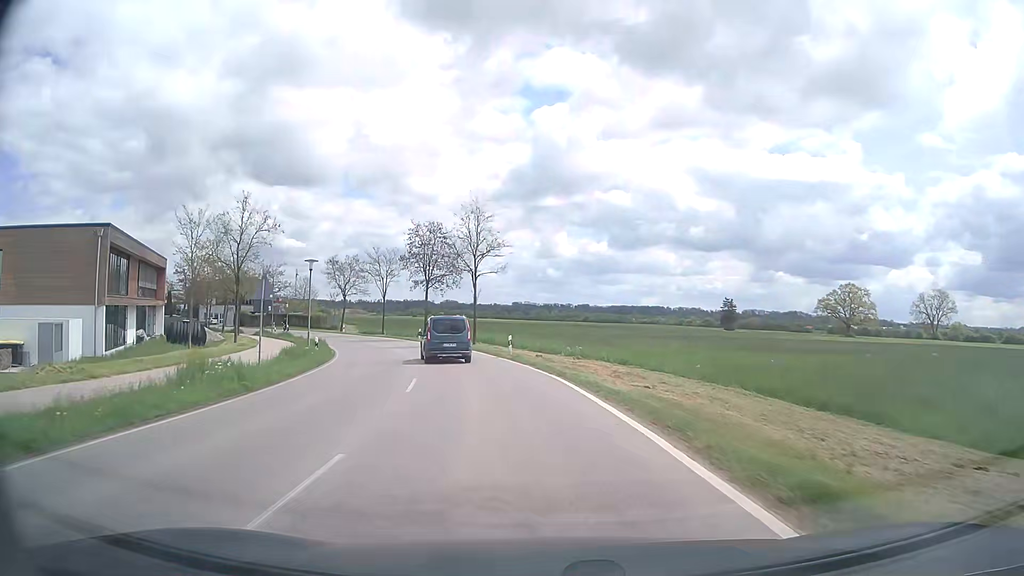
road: tertiary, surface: asphalt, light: Day
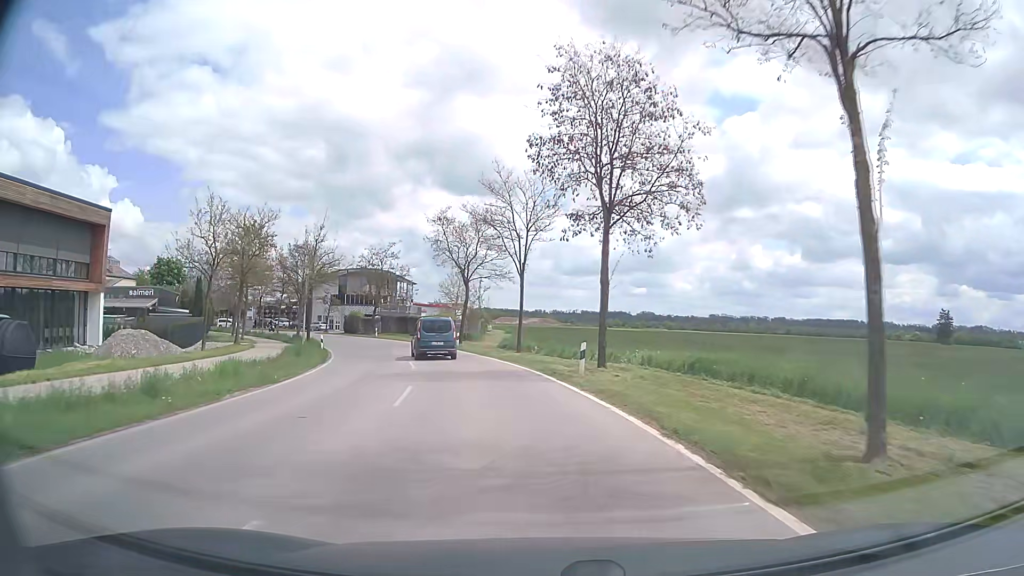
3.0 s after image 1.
(-5.5, +37.0) m; -17°
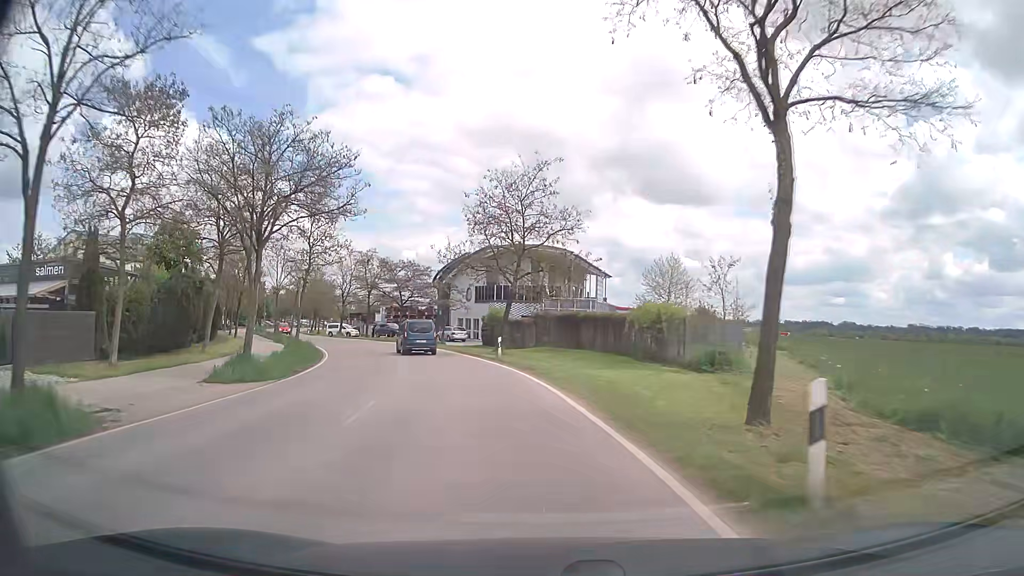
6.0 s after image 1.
(-5.4, +37.6) m; -17°
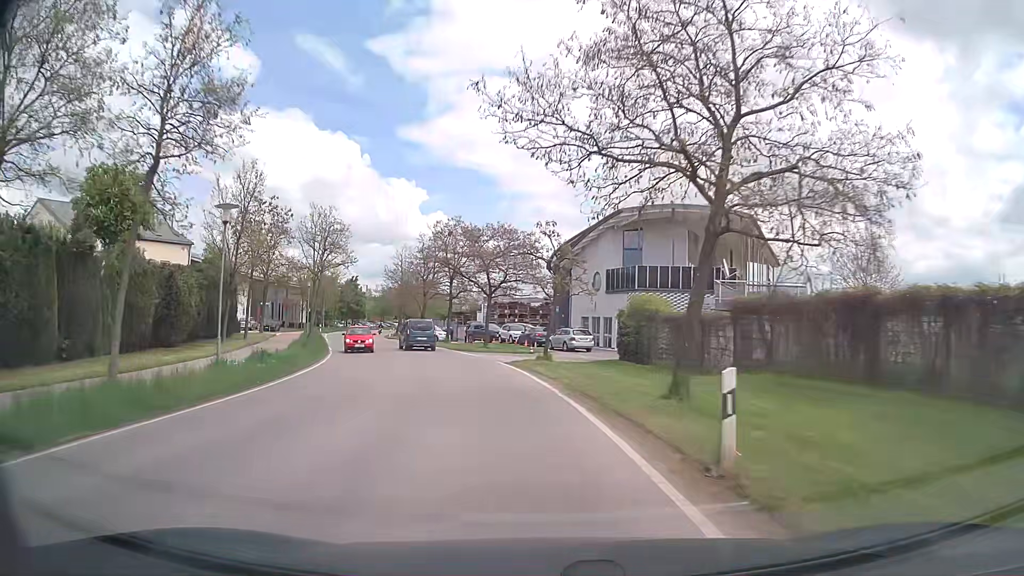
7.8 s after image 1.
(-2.1, +22.9) m; -11°
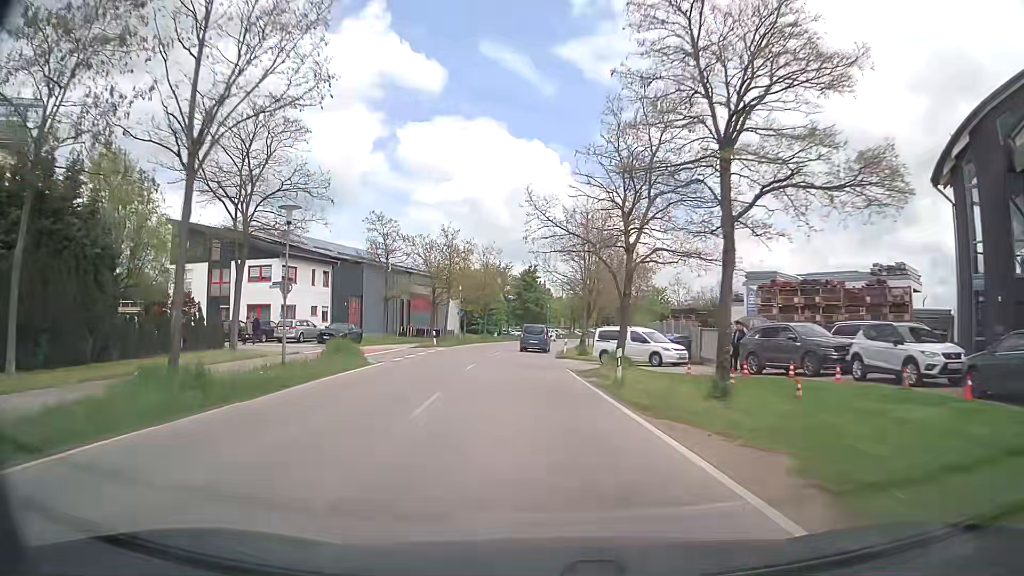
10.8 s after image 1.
(-6.2, +37.9) m; -17°
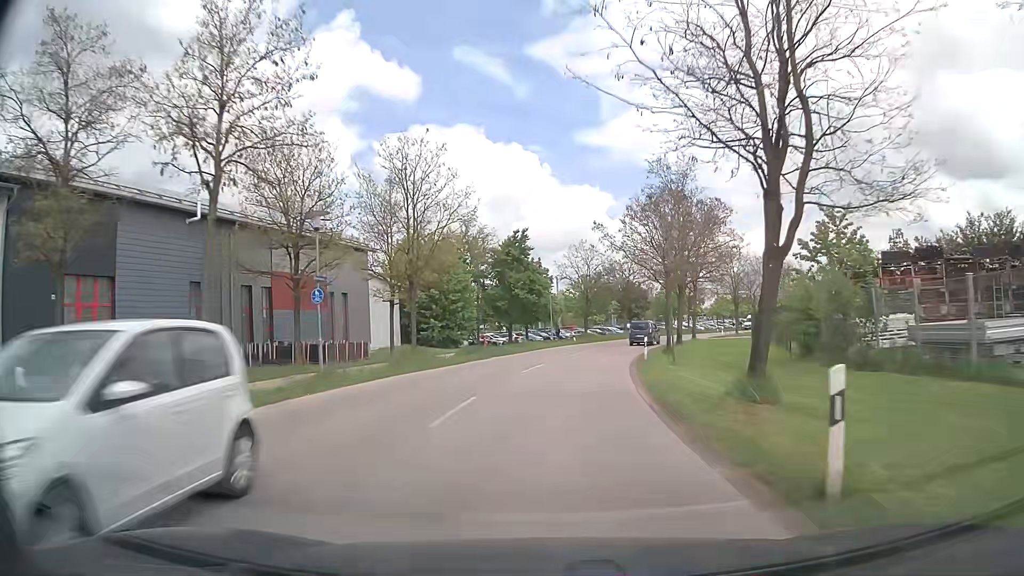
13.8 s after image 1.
(-1.1, +37.9) m; +1°
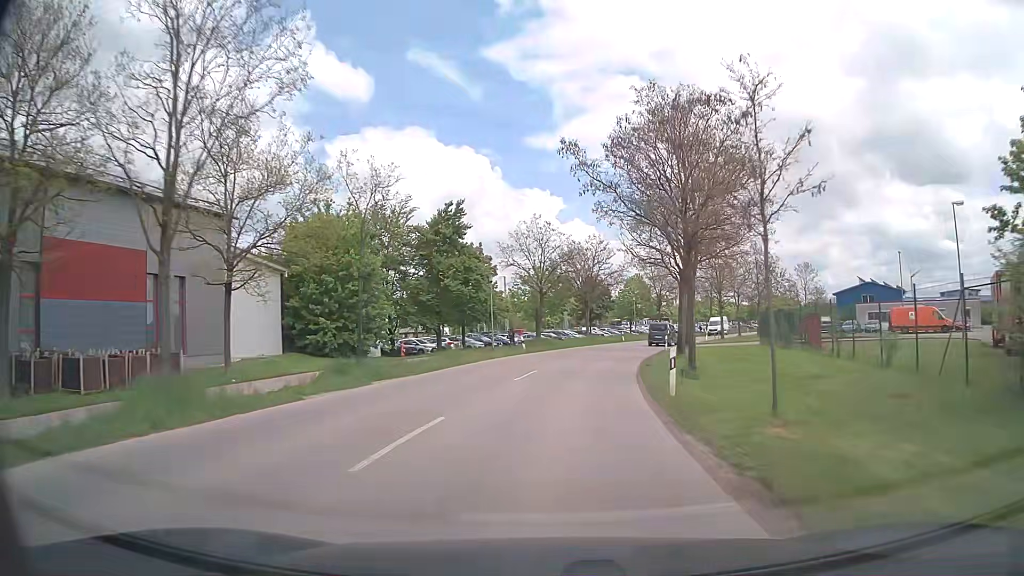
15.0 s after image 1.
(+0.5, +15.2) m; +4°
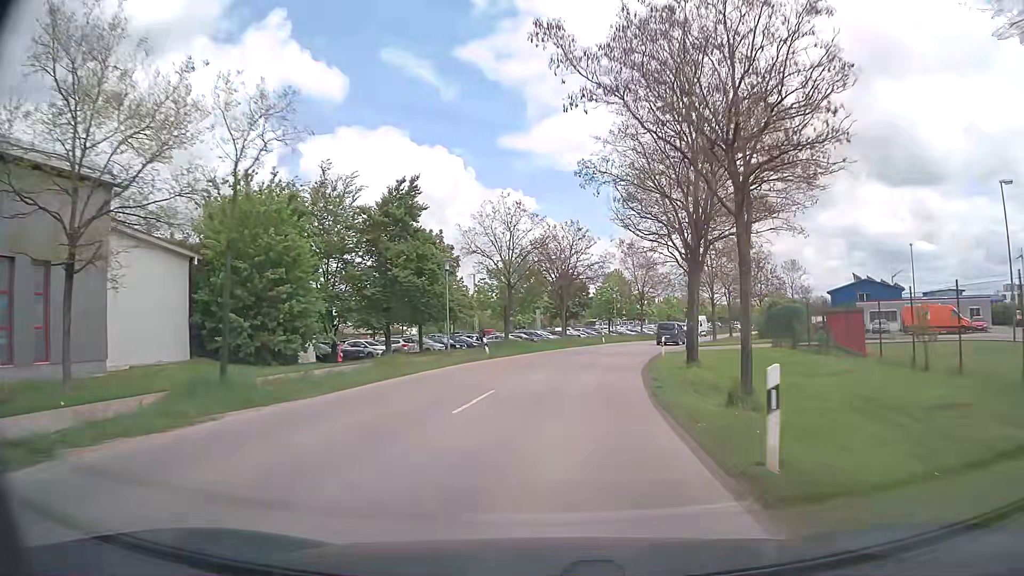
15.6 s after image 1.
(+0.1, +7.7) m; +2°
(0, +10) (+1, +20) (+3, +30) (+5, +40) (+8, +49) (+11, +59) (+15, +68) (+19, +77) (+24, +86) (+28, +95) m
